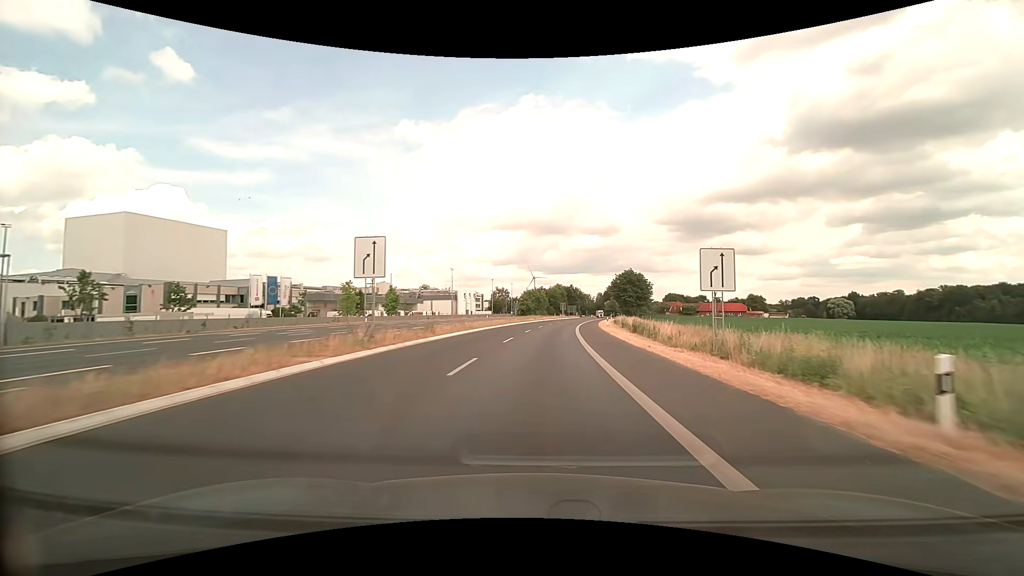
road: primary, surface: asphalt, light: Day
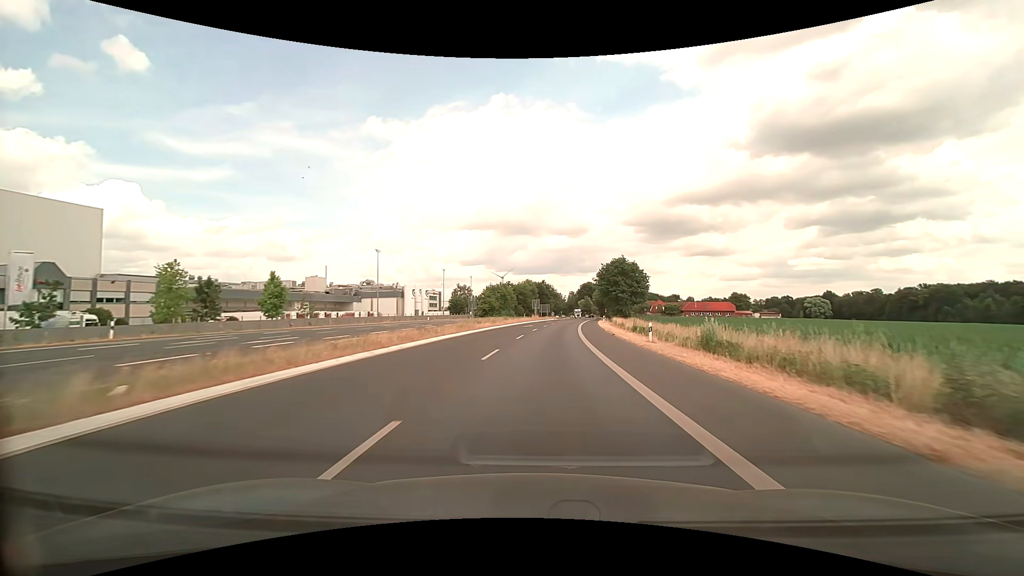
(+0.9, +32.3) m; +4°
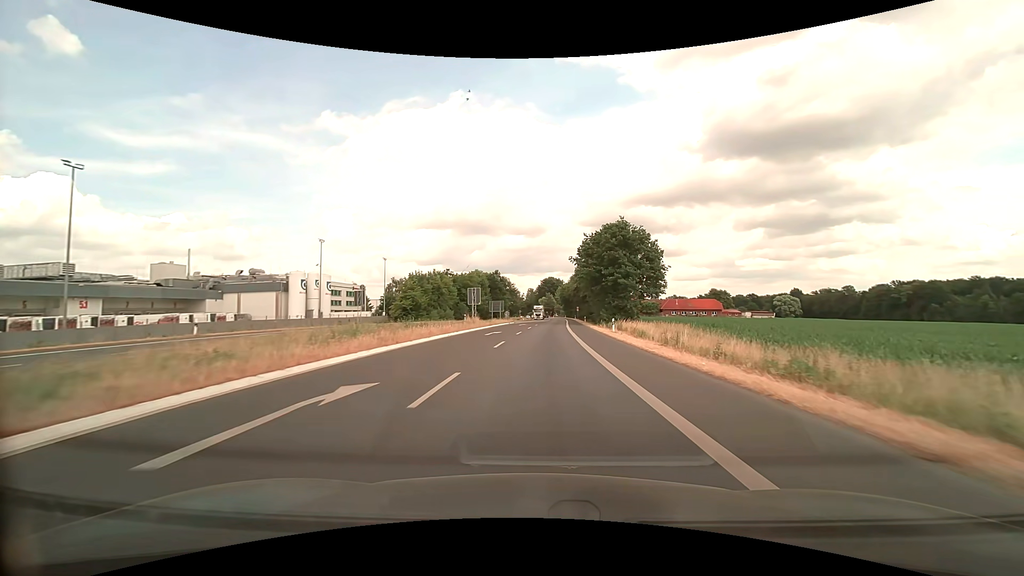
(+2.0, +43.1) m; +5°
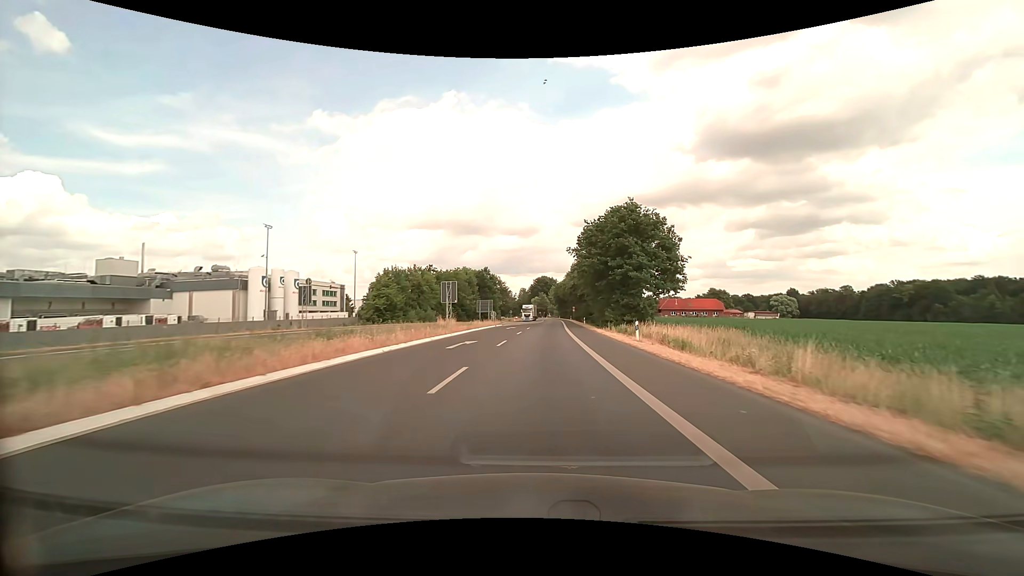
(+0.1, +10.8) m; +1°
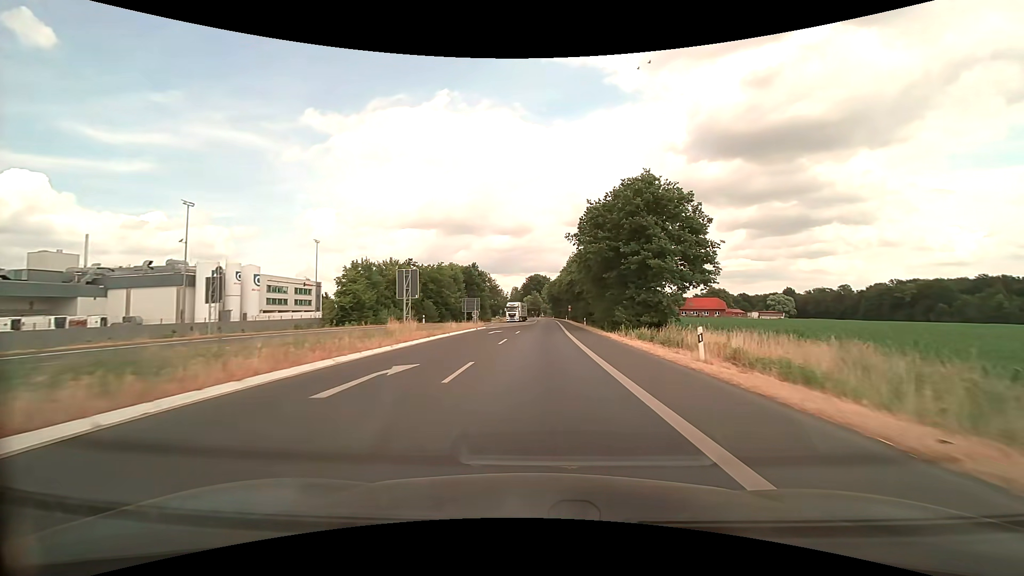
(+0.1, +10.8) m; +1°
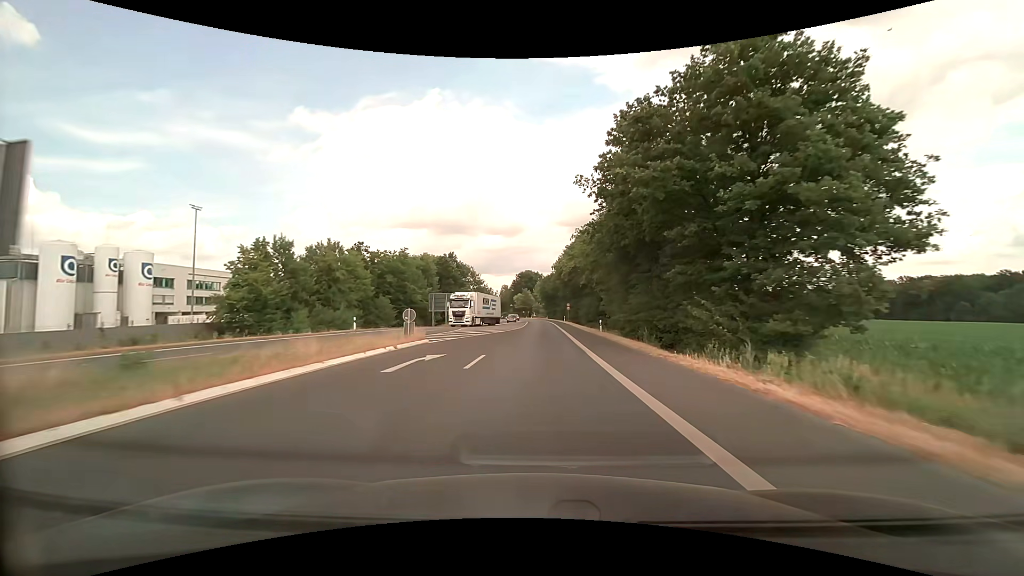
(+0.2, +21.6) m; +1°
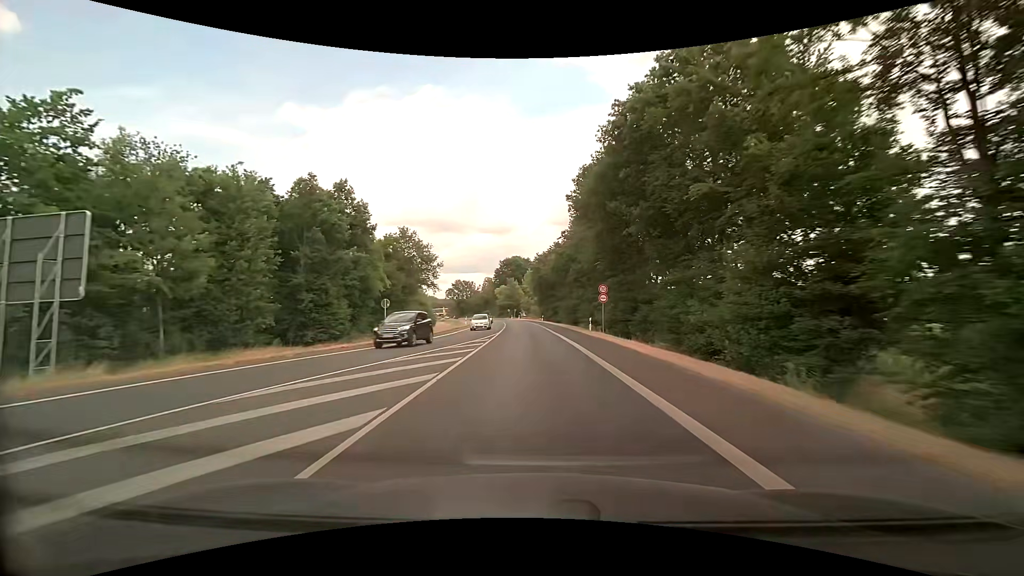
(+0.6, +54.0) m; +1°
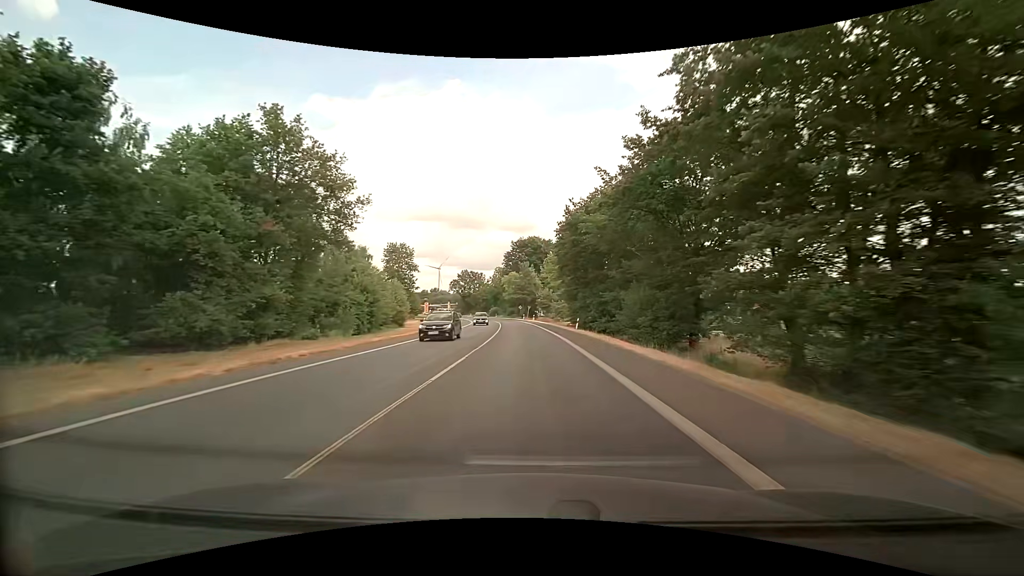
(-0.6, +43.2) m; -2°
(0, +10) (0, +20) (-1, +30) (-1, +40) (-2, +50) (-2, +60) (-3, +70) (-4, +80) (-5, +90) (-7, +100) m
